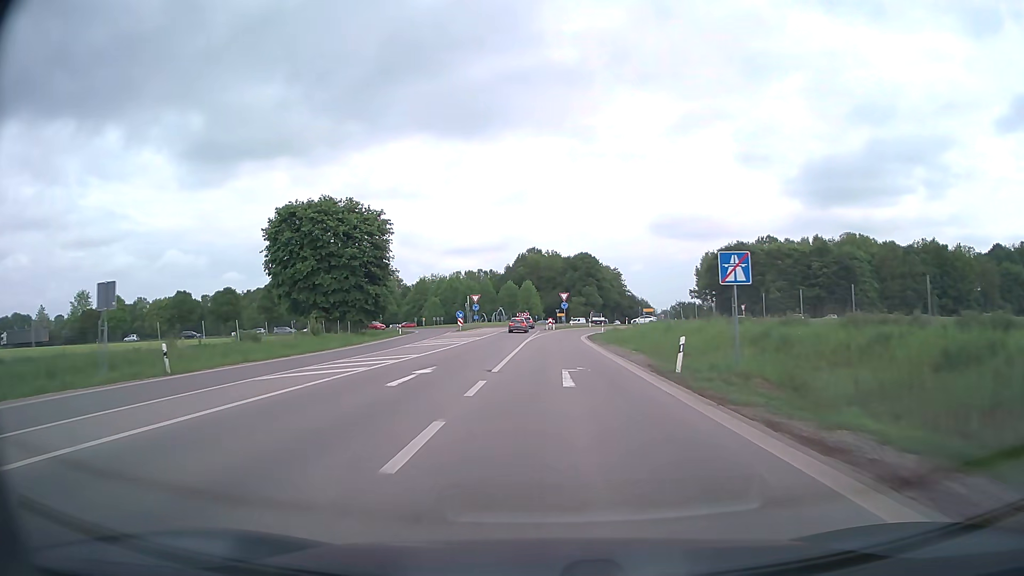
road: motorway_link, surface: asphalt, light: Day
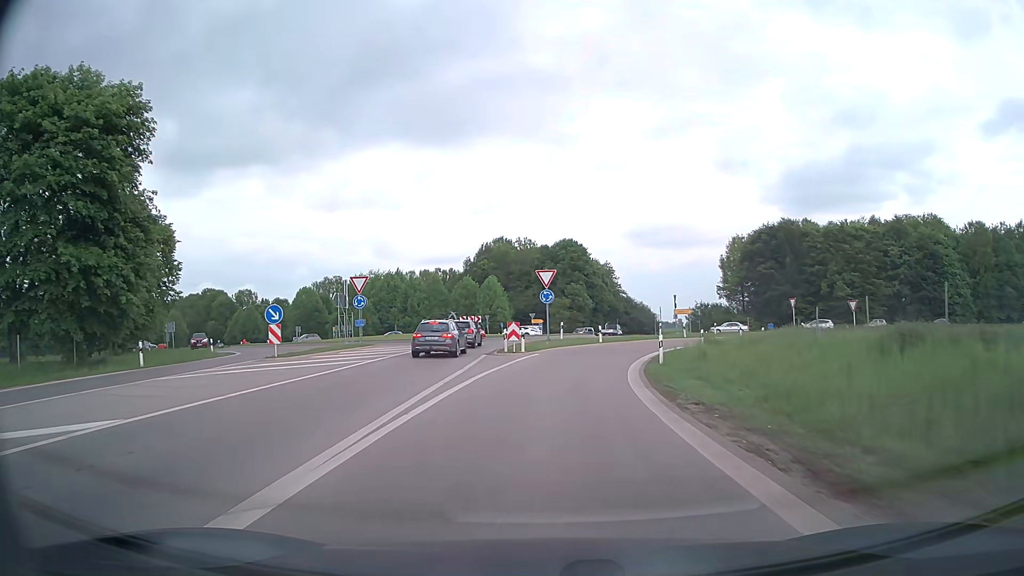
(+1.0, +44.1) m; +2°
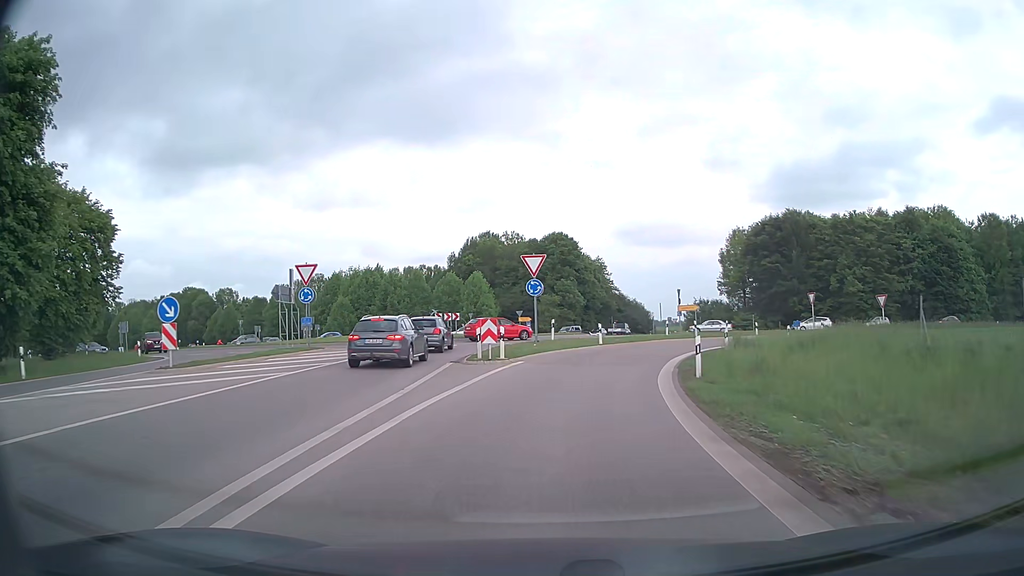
(0.0, +7.3) m; +1°
(0, +10) (+2, +20) (+4, +29) (+9, +38) (+16, +45) (+25, +51) (+34, +54) (+44, +56) (+54, +57) (+64, +57) m
